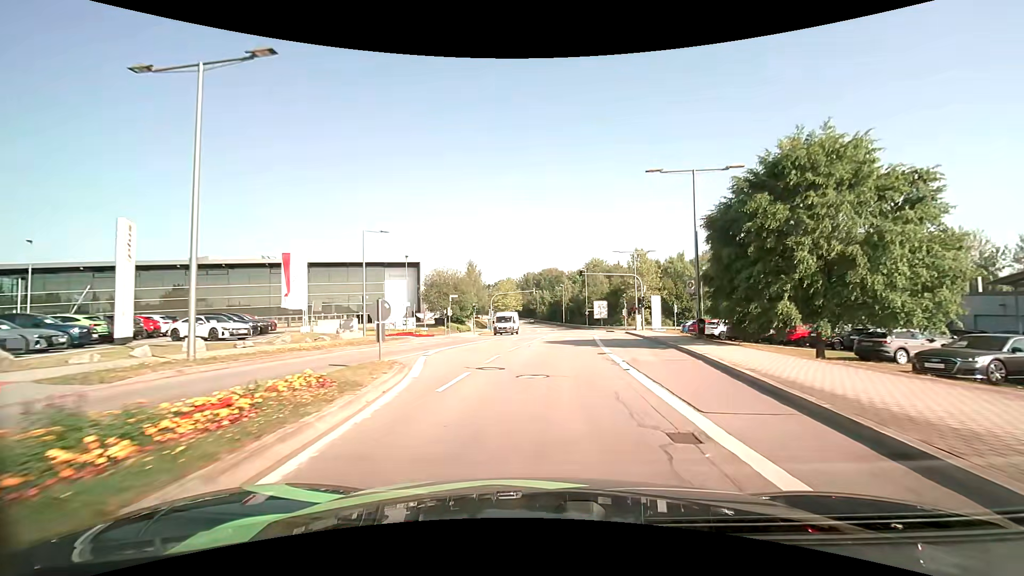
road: secondary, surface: asphalt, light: Day
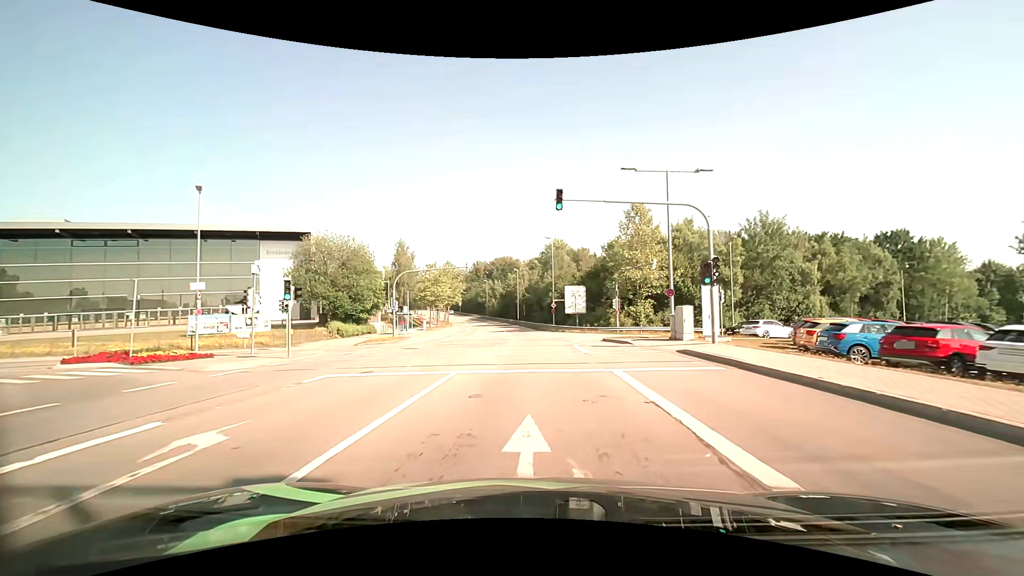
(+1.5, +31.1) m; +5°
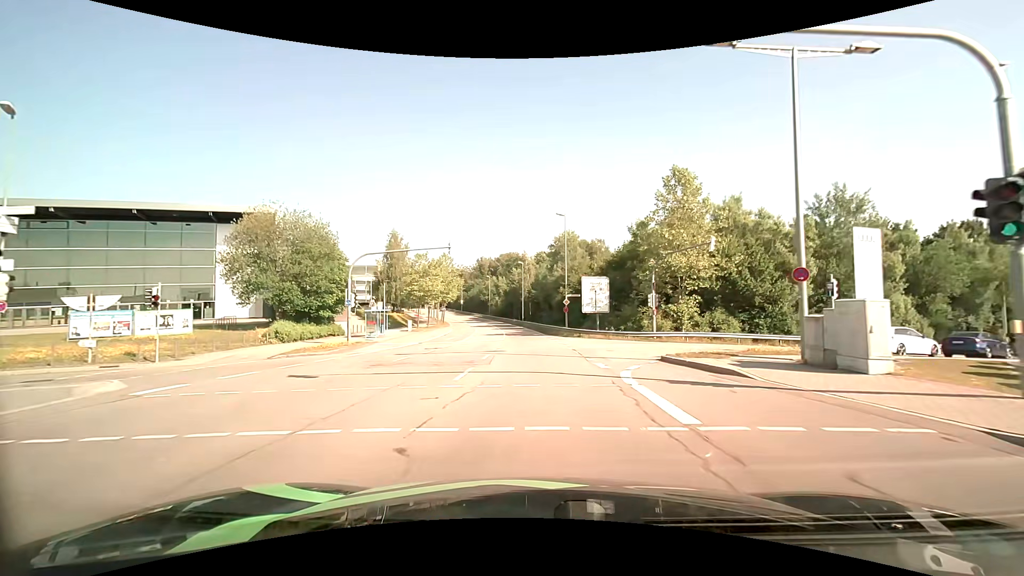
(0.0, +12.3) m; -1°
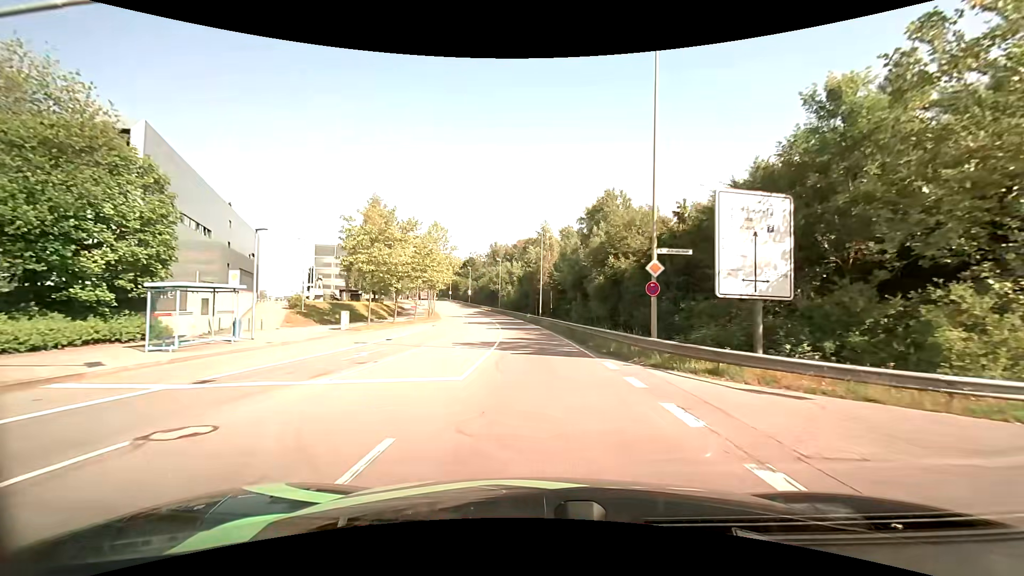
(-0.4, +26.0) m; -2°
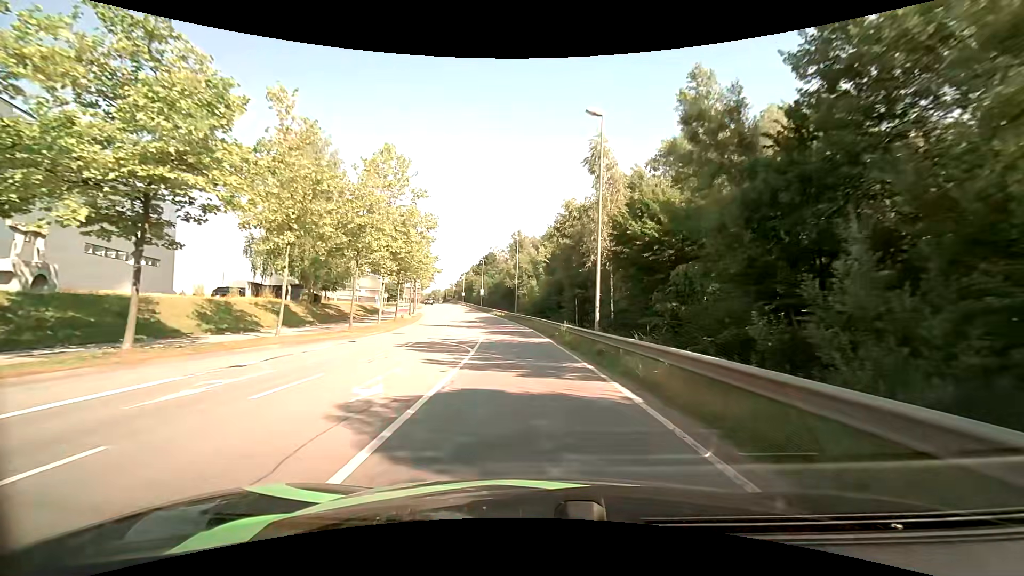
(-0.6, +34.1) m; -3°
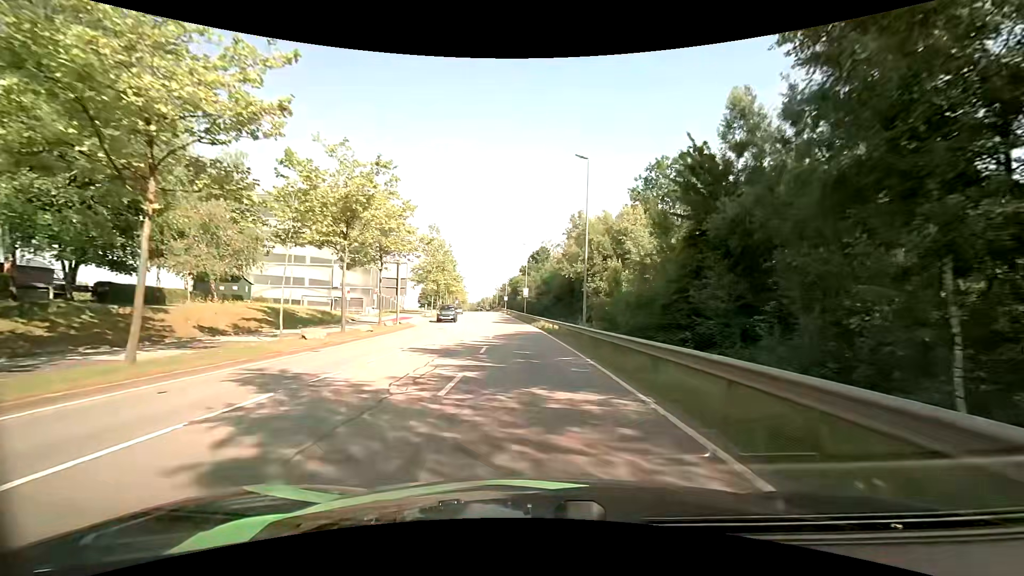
(-1.8, +34.2) m; -7°
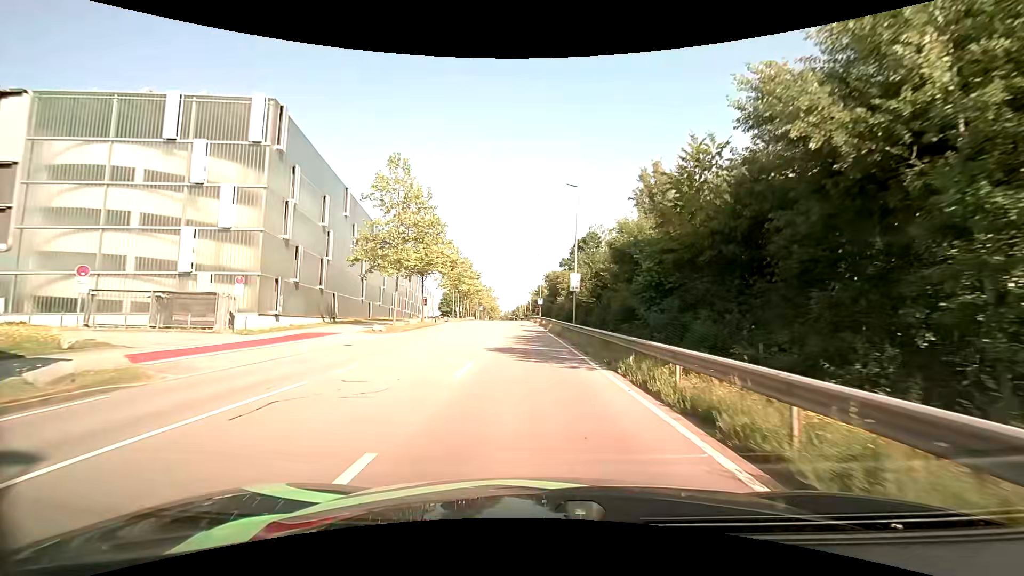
(-1.2, +33.7) m; -4°
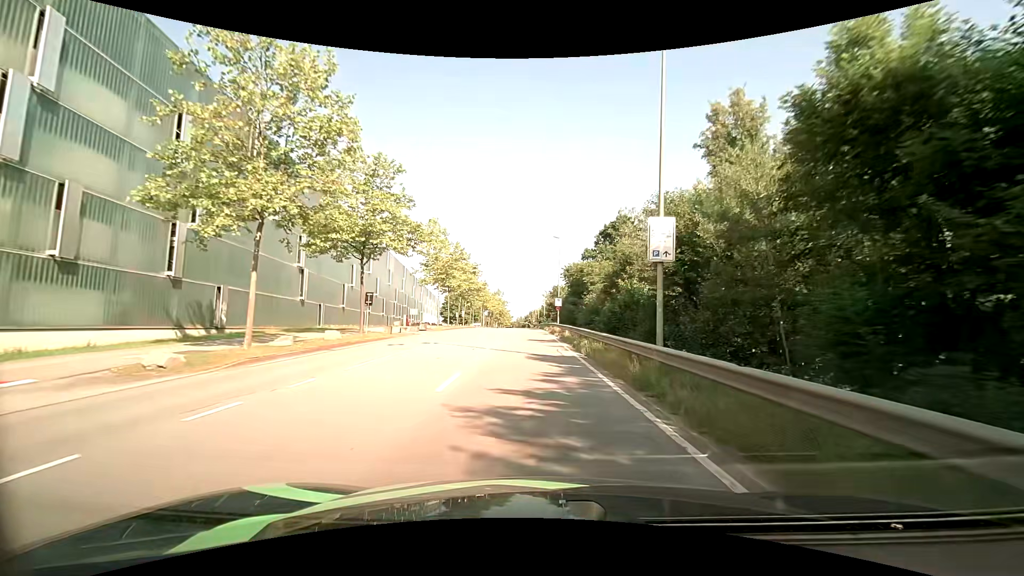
(-0.5, +20.2) m; -2°
(0, +10) (0, +20) (0, +30) (-1, +40) (-1, +50) (-1, +60) (-2, +70) (-2, +80) (-2, +90) (-2, +100) m
